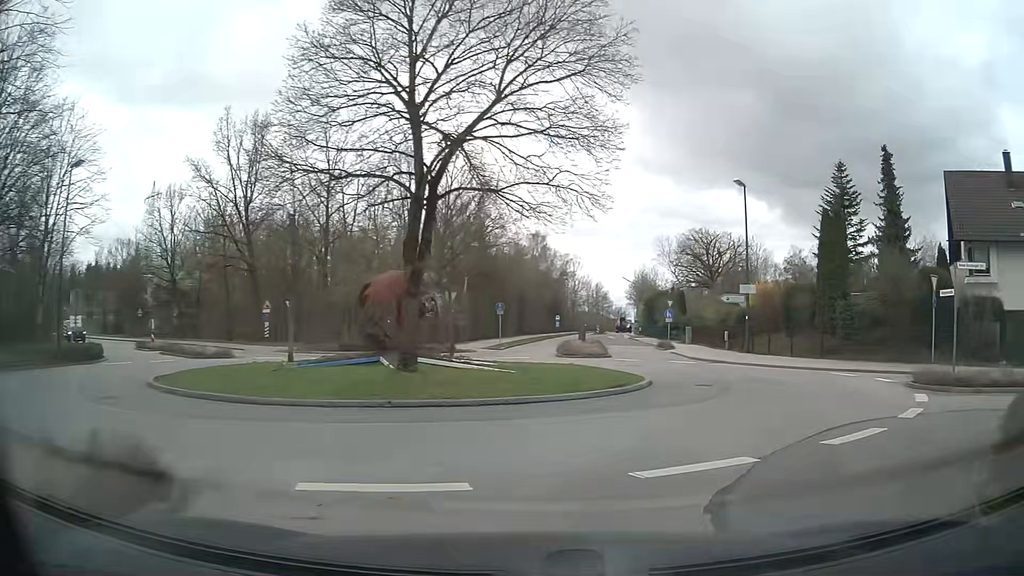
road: tertiary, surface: asphalt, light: Day
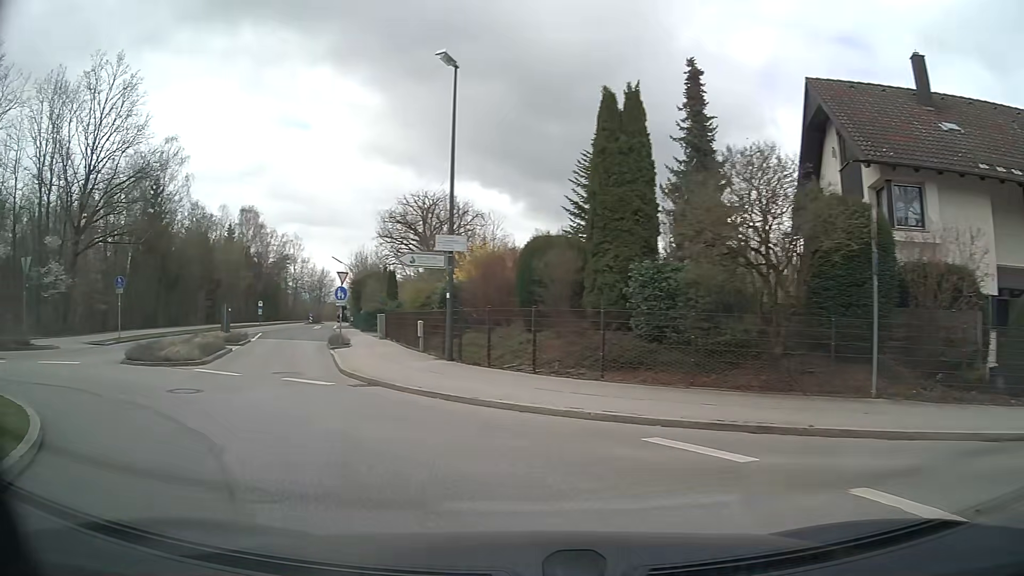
(+5.3, +13.9) m; +23°
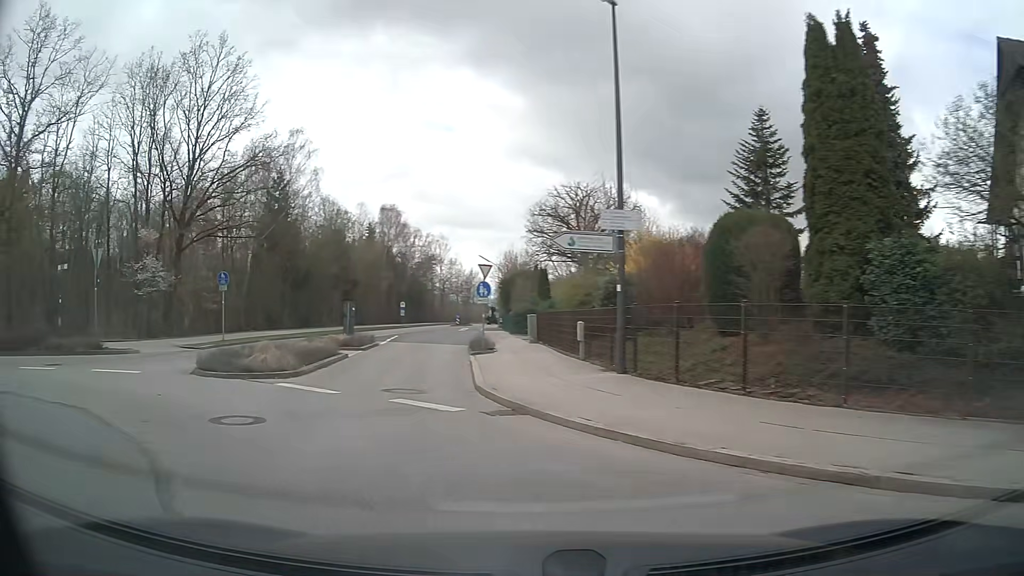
(-0.4, +4.1) m; -11°
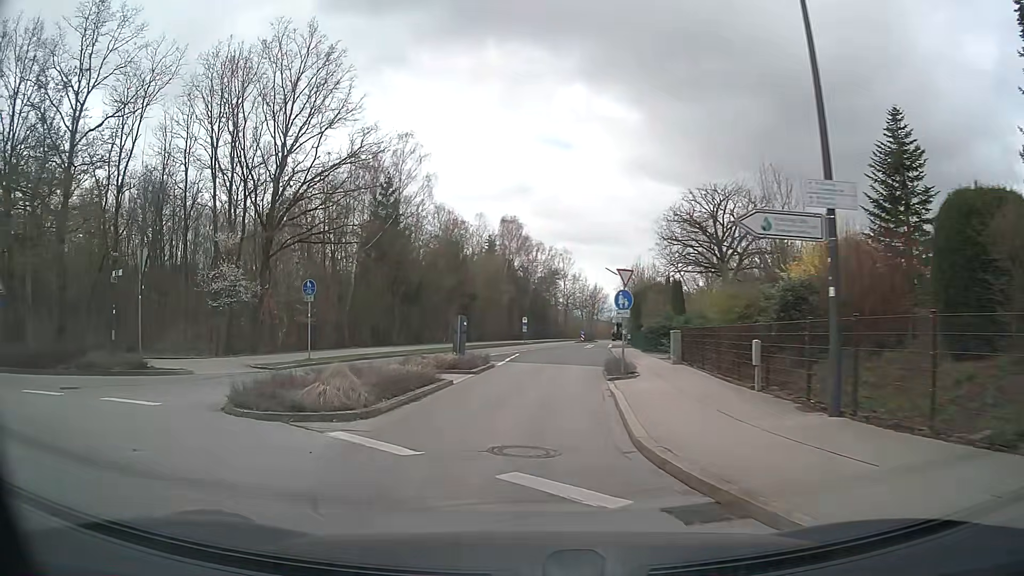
(-0.5, +4.4) m; -12°
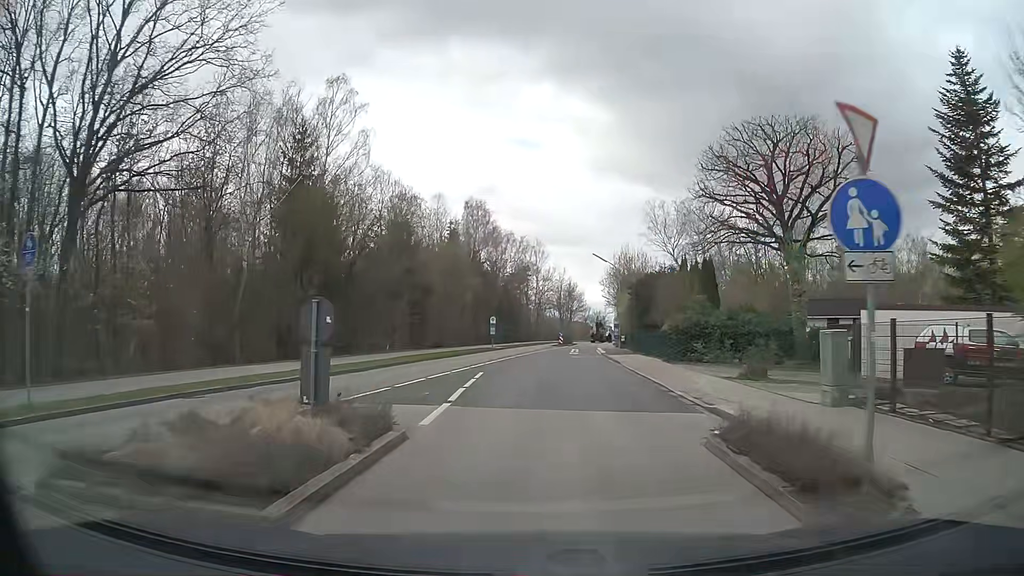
(0.0, +14.7) m; +3°
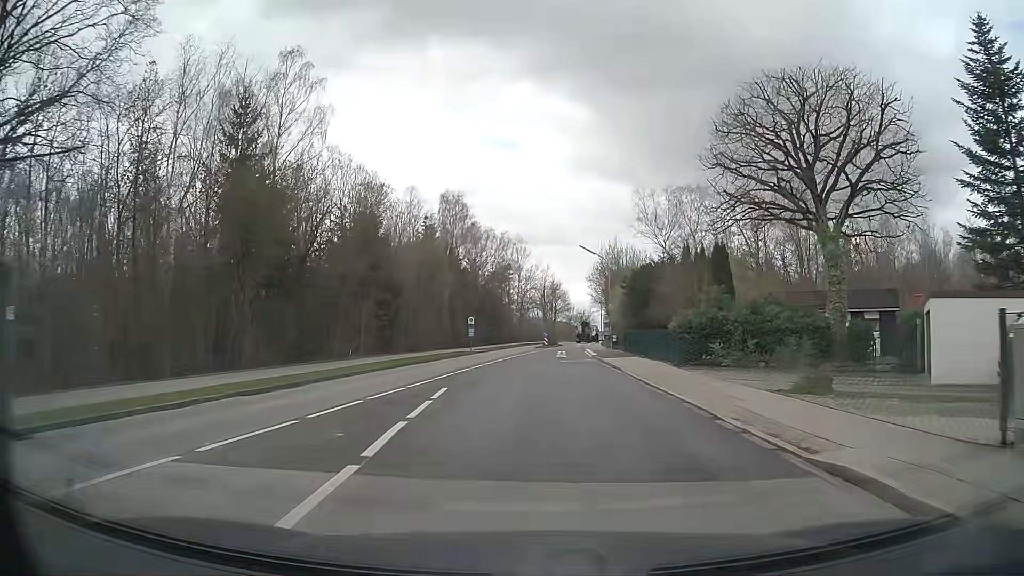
(+0.1, +5.6) m; +2°
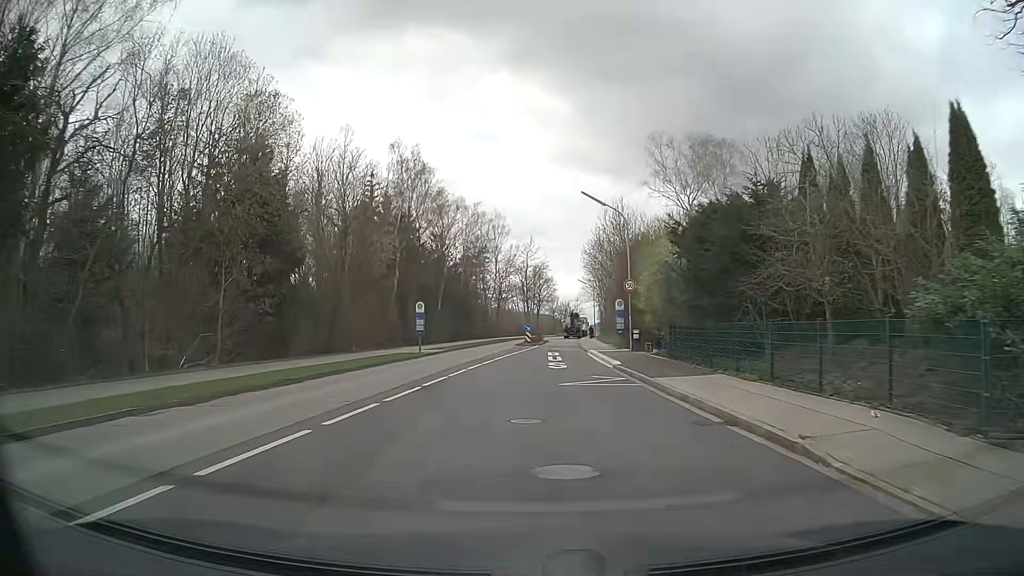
(+0.2, +19.1) m; +2°
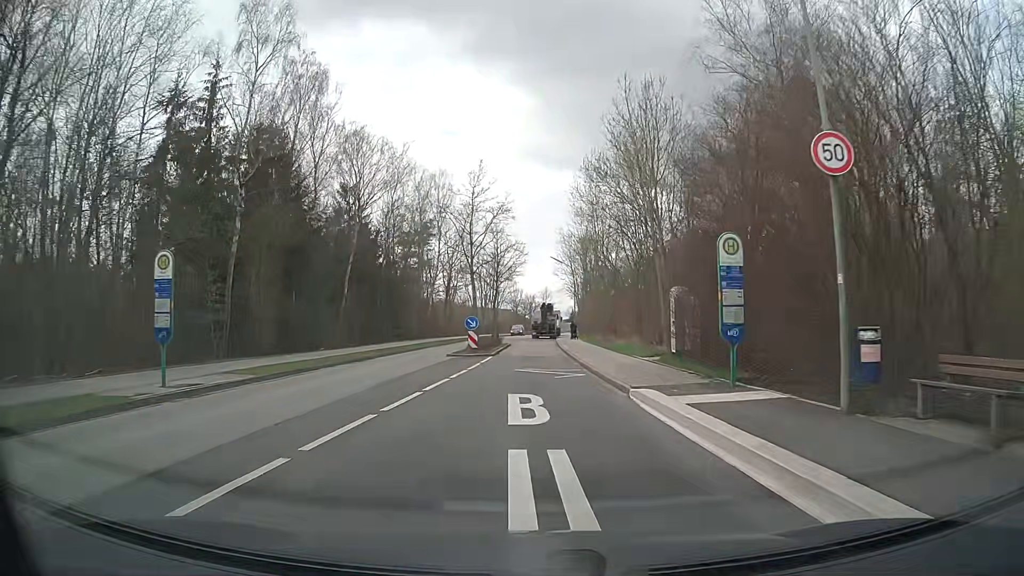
(+0.6, +26.7) m; +3°
(0, +10) (0, +20) (0, +30) (+1, +40) (+1, +50) (0, +60) (-2, +70) (-2, +80) (-1, +90) (0, +100) m
